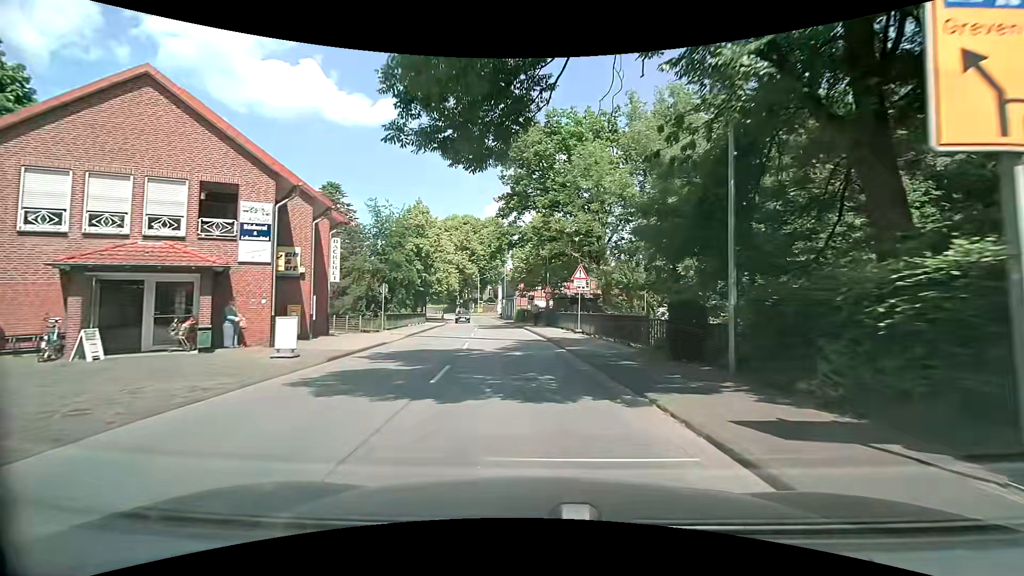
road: secondary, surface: asphalt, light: Day
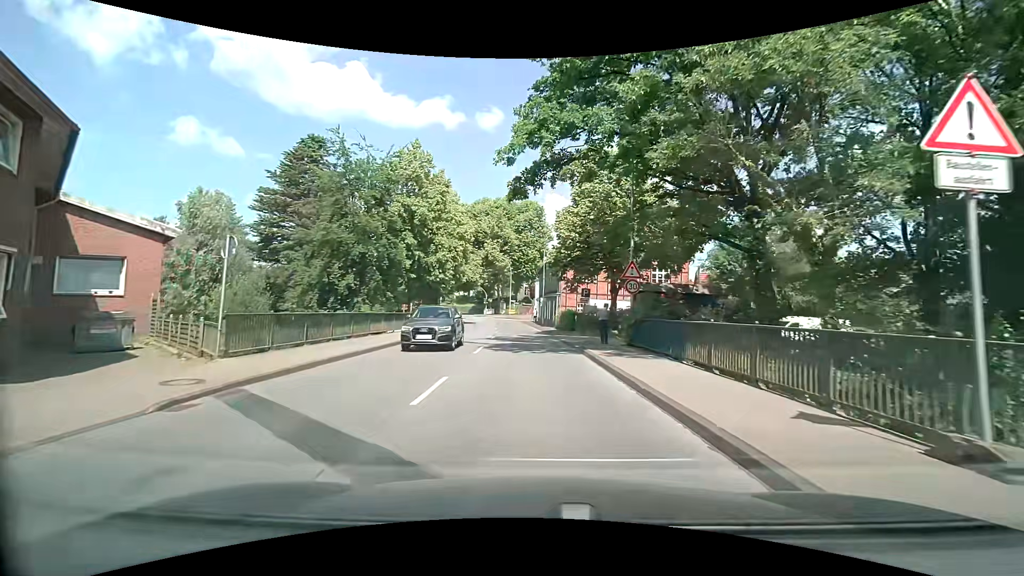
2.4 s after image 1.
(-1.1, +20.5) m; -5°
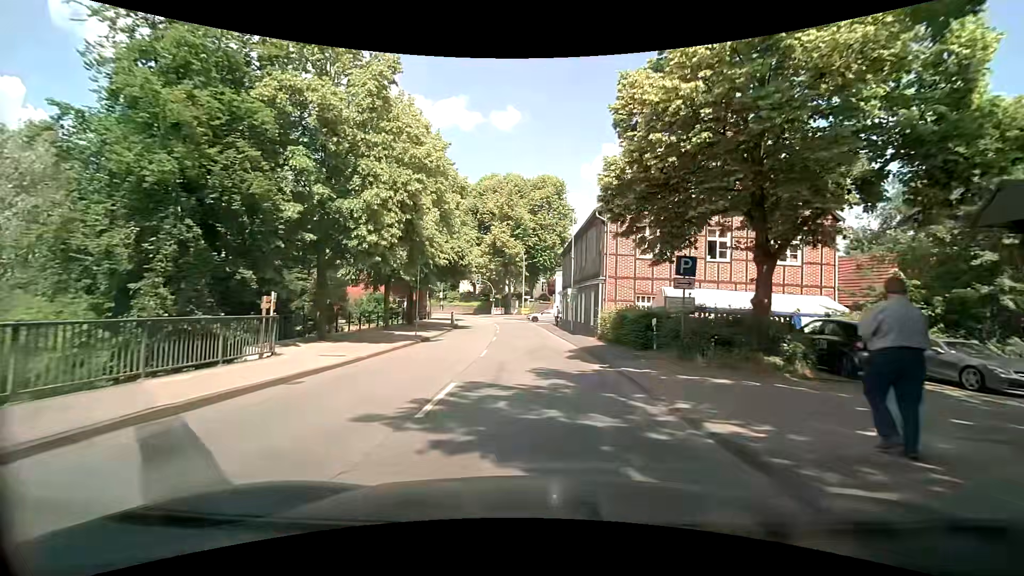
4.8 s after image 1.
(-0.4, +18.9) m; -2°
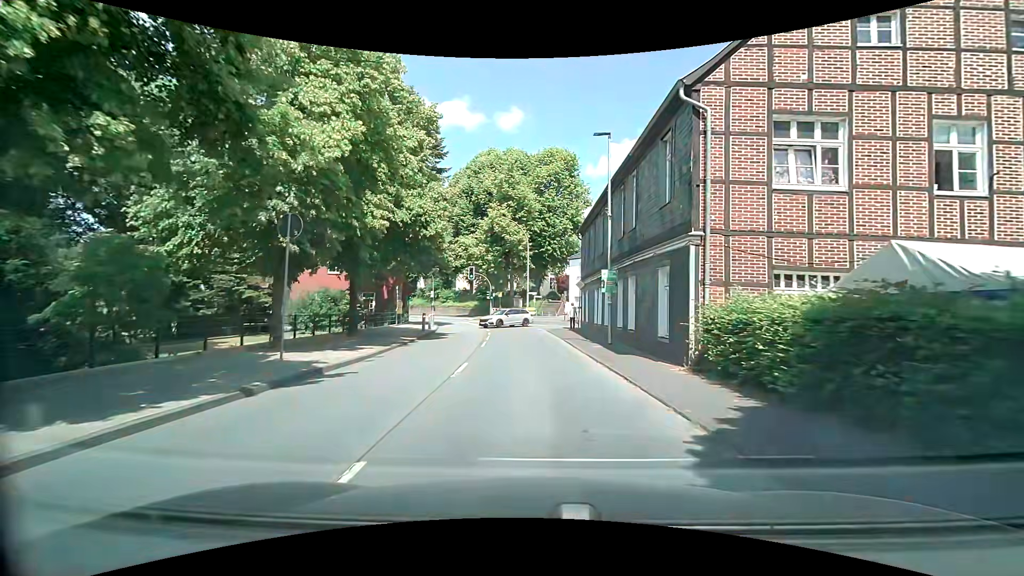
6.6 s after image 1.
(-0.1, +13.9) m; -2°
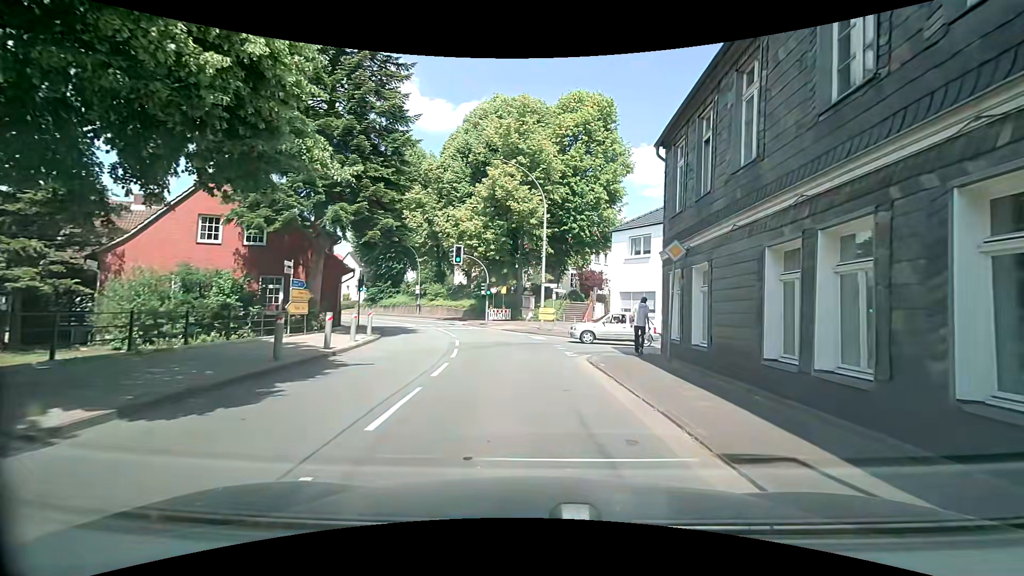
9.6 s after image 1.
(+0.1, +18.5) m; -1°
